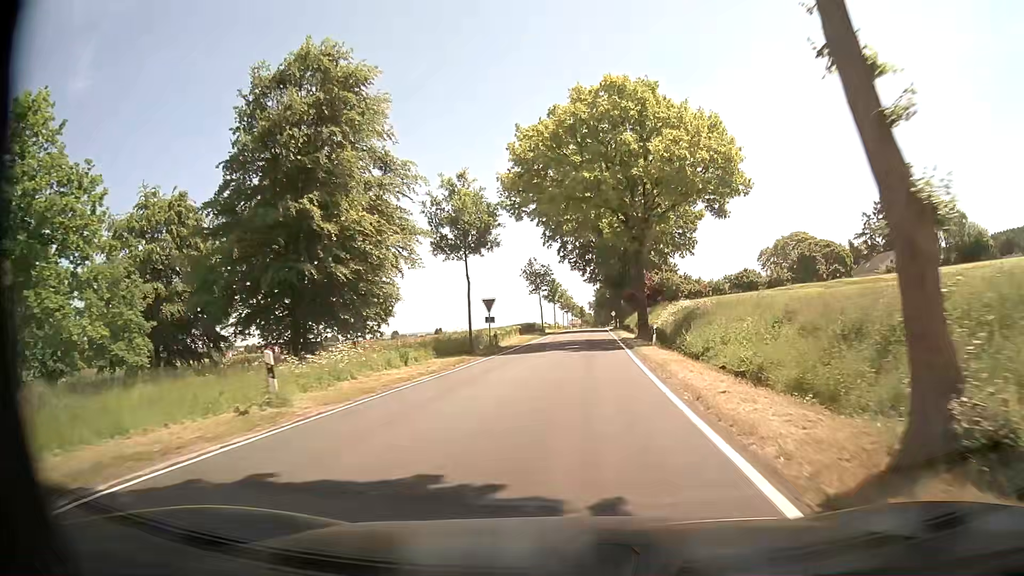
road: tertiary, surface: asphalt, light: Day
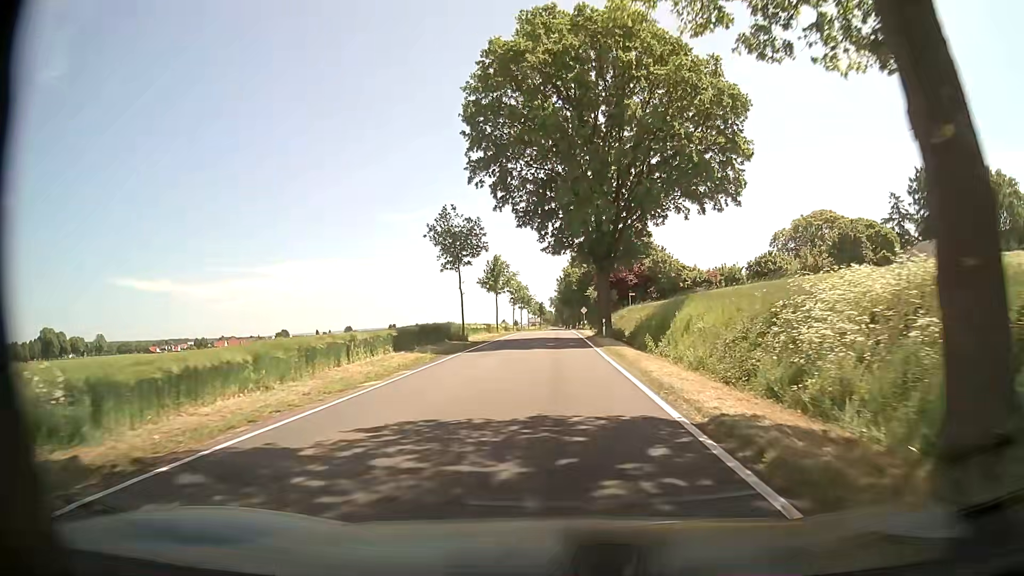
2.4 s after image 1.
(+1.5, +33.6) m; +3°
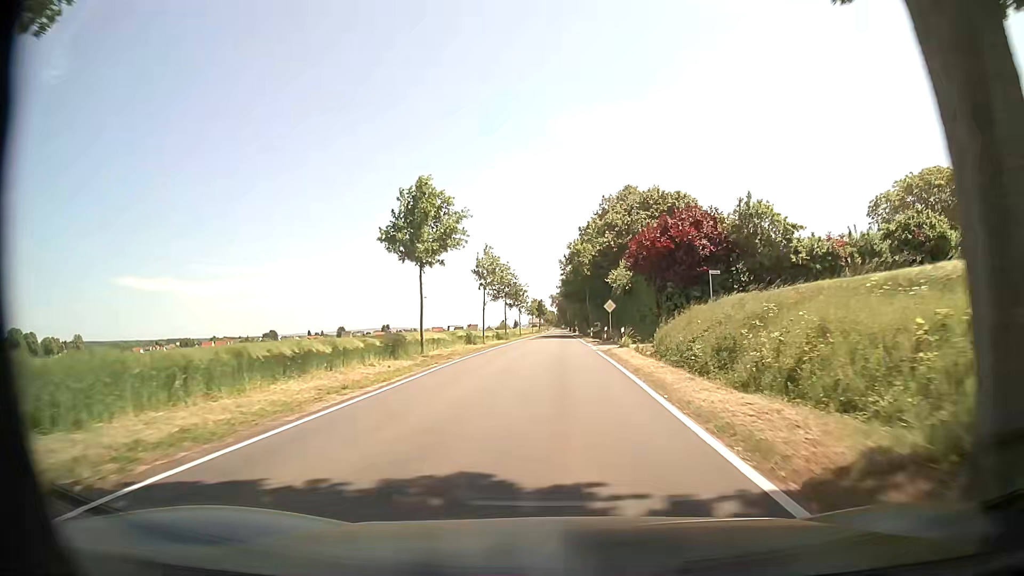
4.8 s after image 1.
(0.0, +36.3) m; 0°
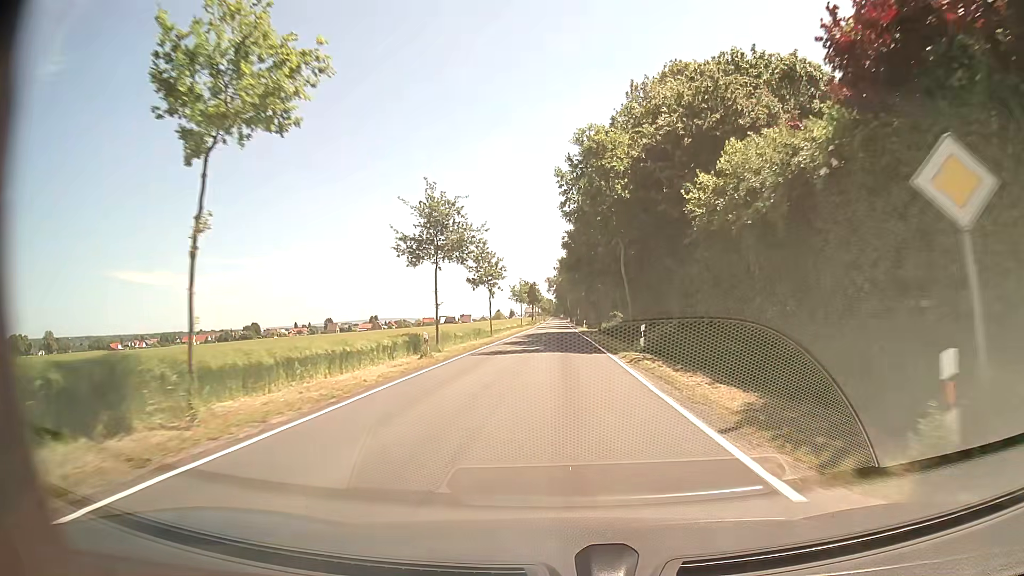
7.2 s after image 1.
(+0.2, +38.8) m; 0°
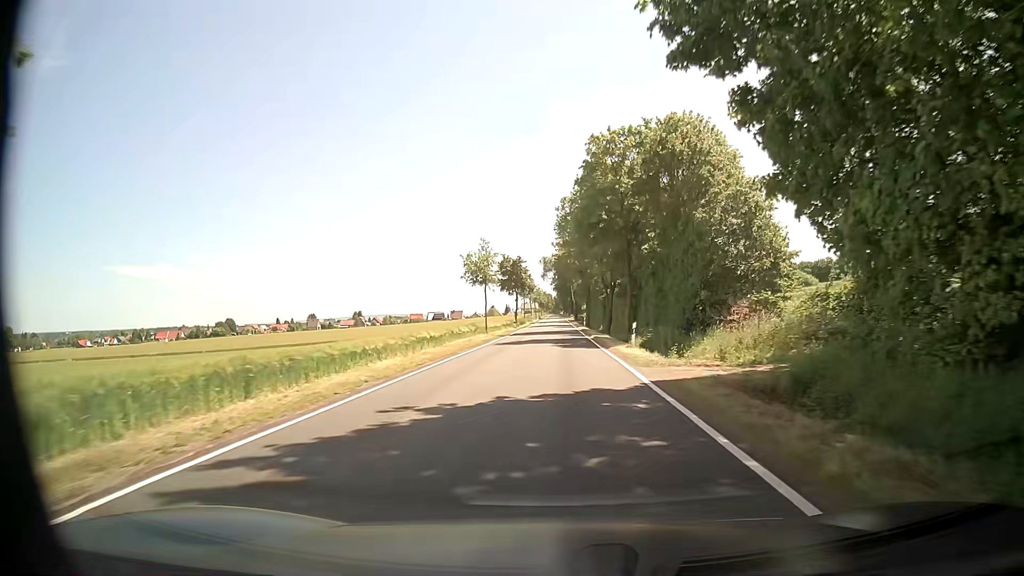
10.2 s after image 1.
(0.0, +51.9) m; 0°
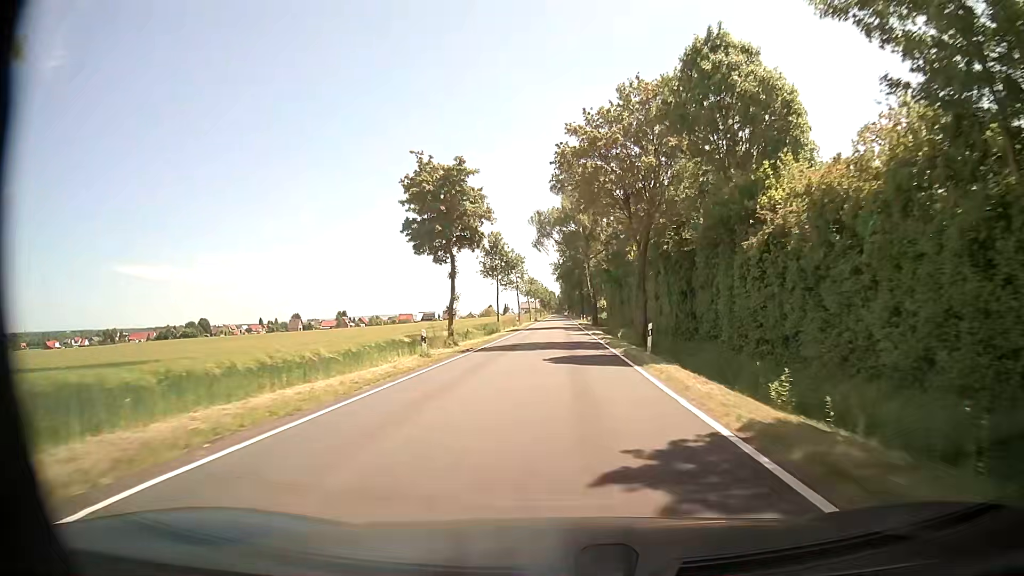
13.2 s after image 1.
(0.0, +53.1) m; 0°
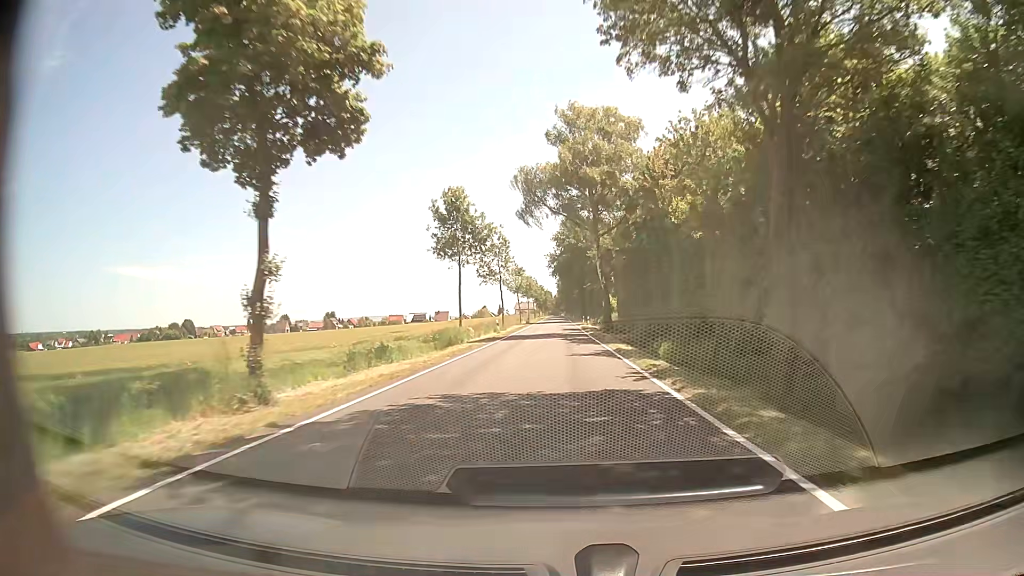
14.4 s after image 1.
(0.0, +20.9) m; 0°
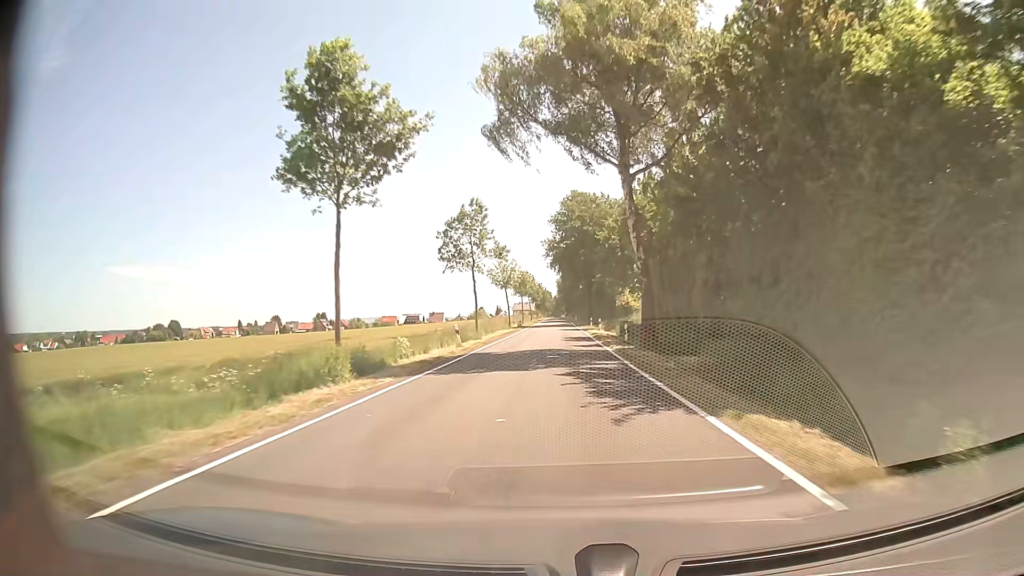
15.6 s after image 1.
(0.0, +21.1) m; 0°
(0, +10) (0, +20) (0, +30) (0, +40) (-1, +50) (-1, +60) (-1, +70) (-1, +80) (-1, +90) (-1, +100) m
